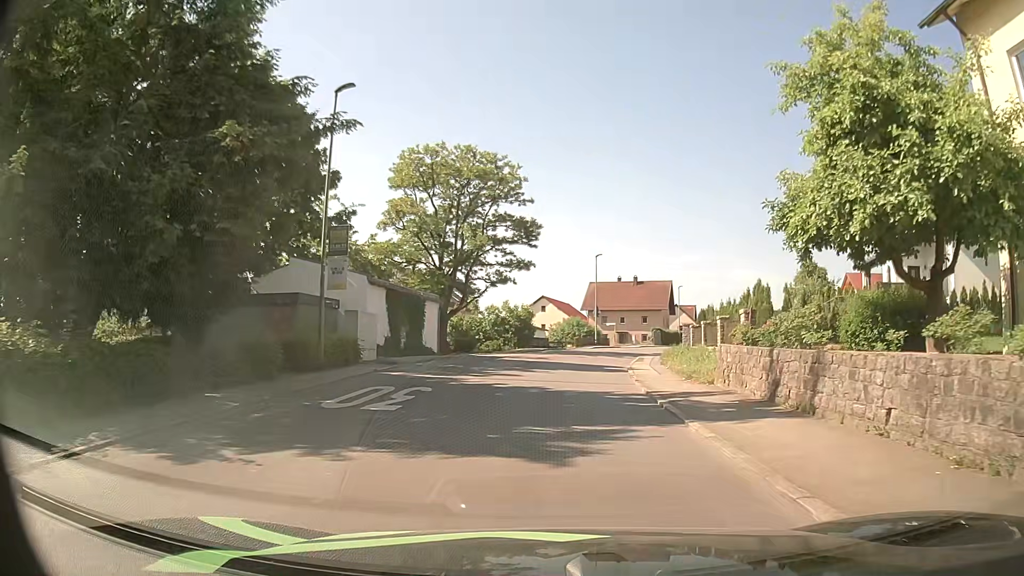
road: tertiary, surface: asphalt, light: Day
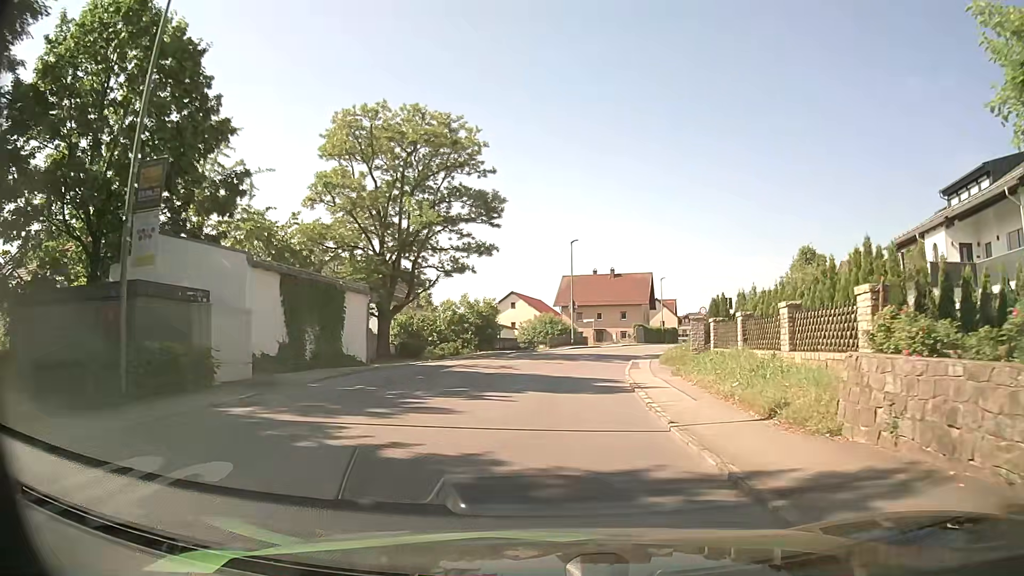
(+0.2, +8.5) m; +2°
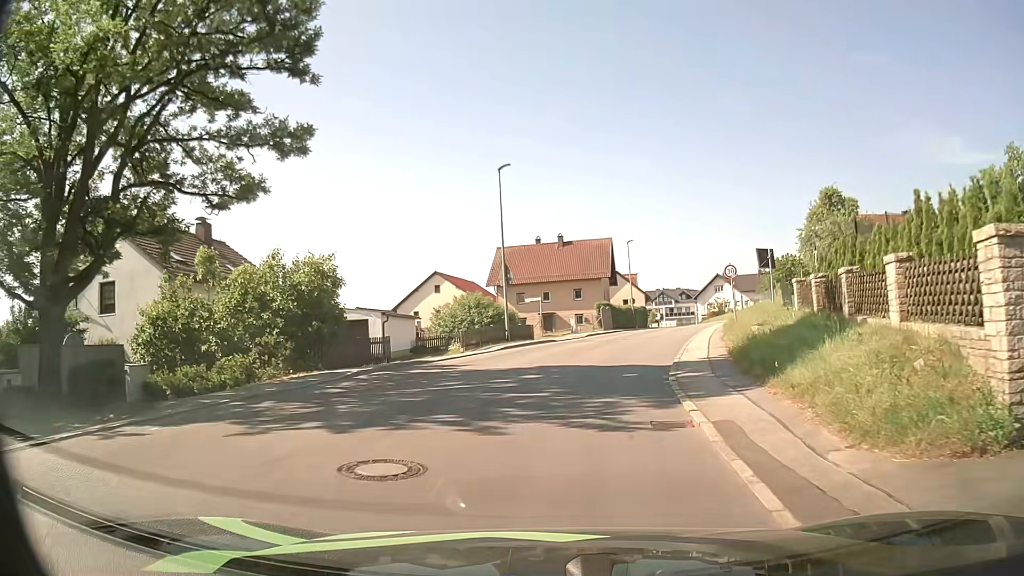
(+1.1, +21.5) m; +4°
(+1, +10) (+2, +20) (+5, +30) (+7, +39) (+11, +49) (+14, +58) (+16, +68) (+18, +78) (+20, +88) (+21, +97) m
